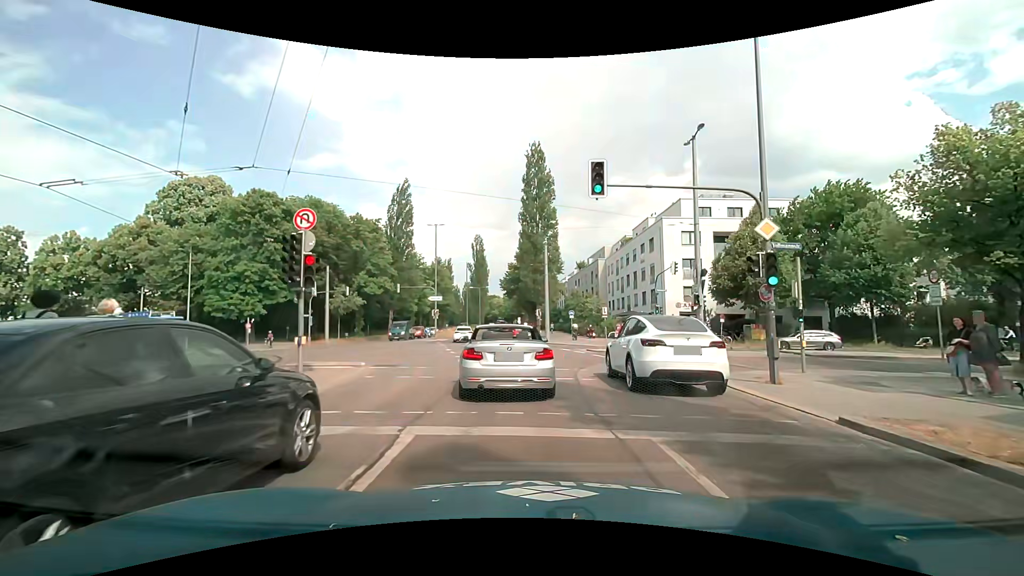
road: secondary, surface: asphalt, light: Day
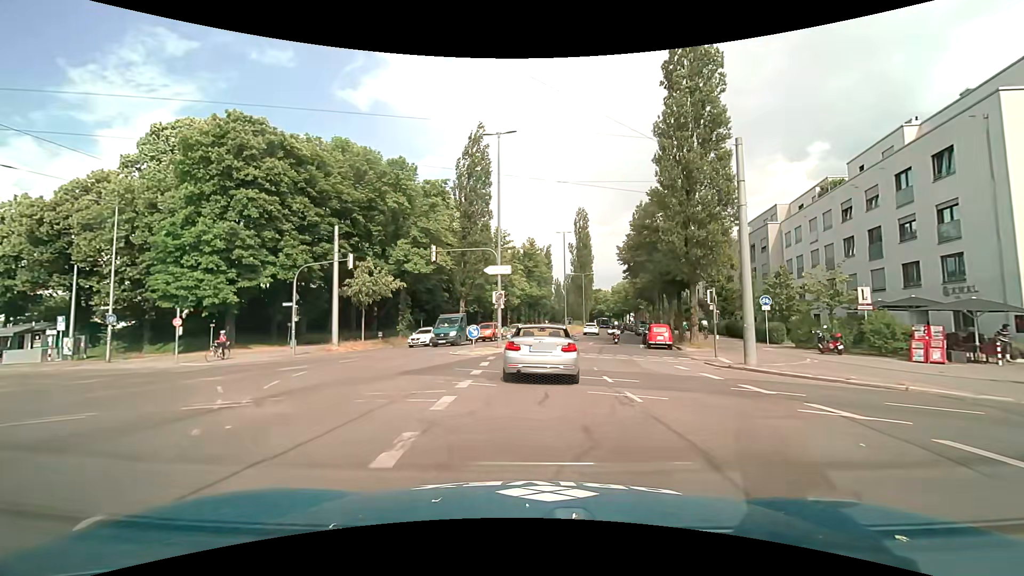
(-2.2, +26.1) m; -11°
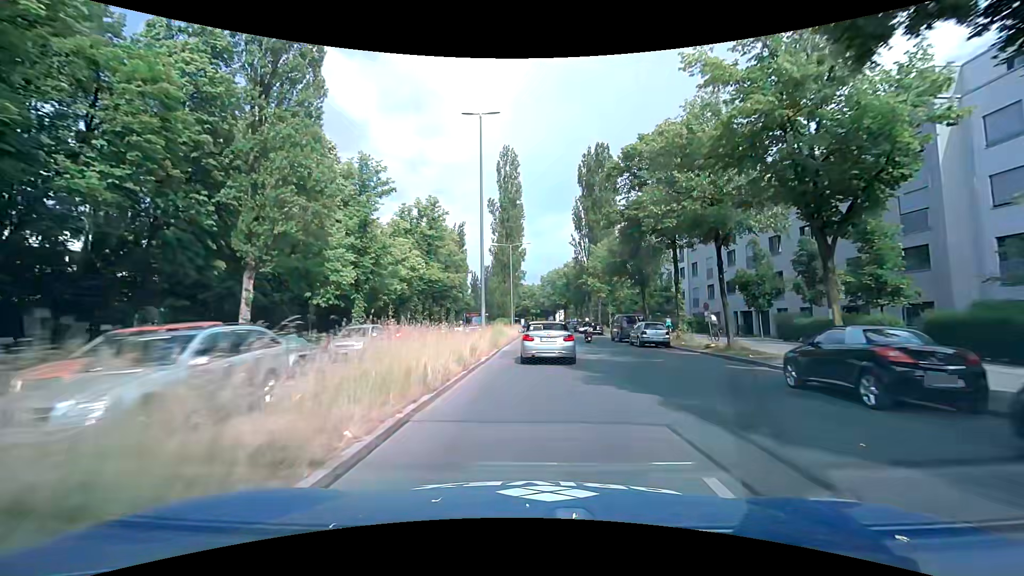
(+1.9, +35.0) m; +8°
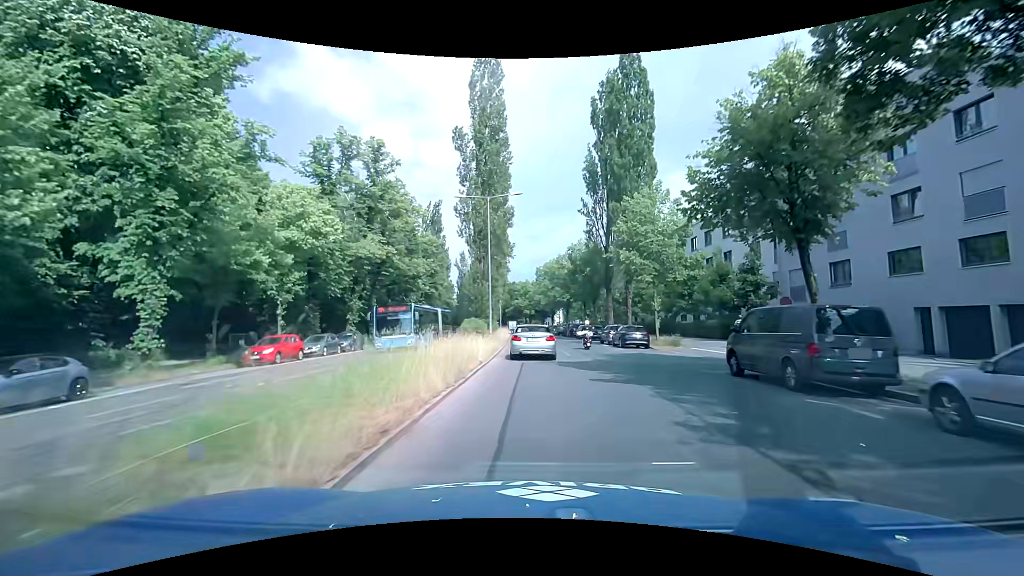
(+0.3, +23.6) m; +2°
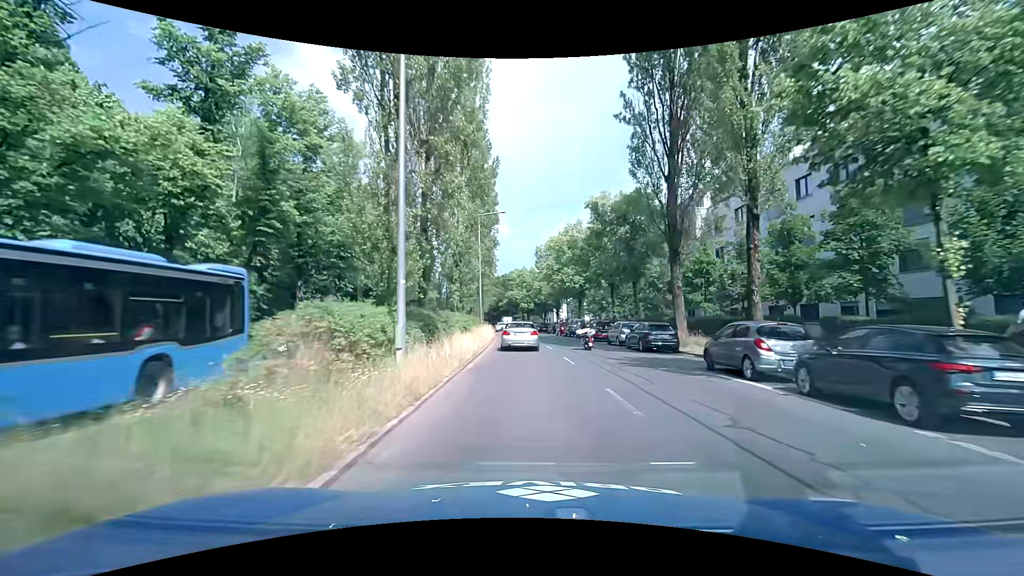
(-0.1, +23.6) m; -1°
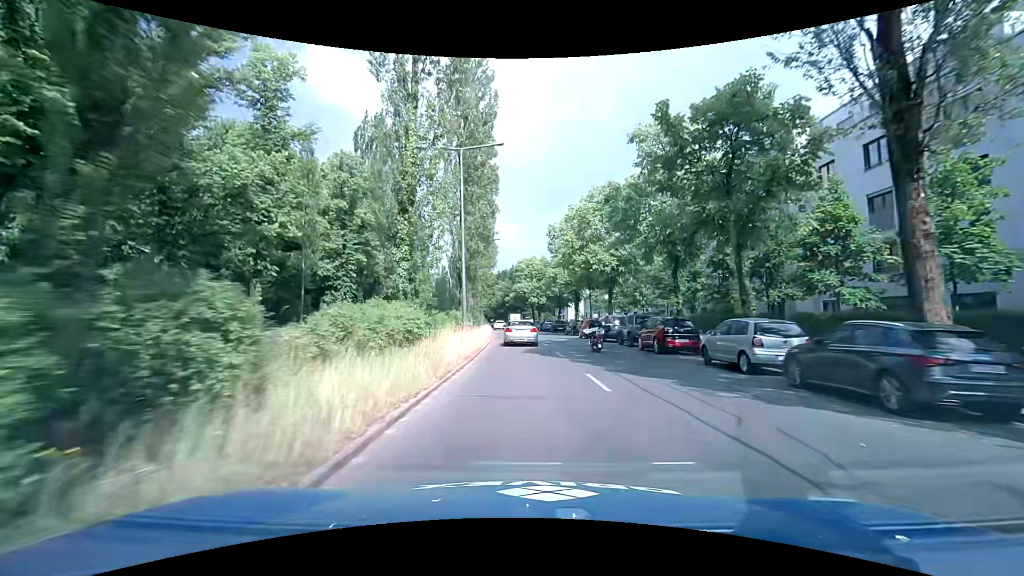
(-0.2, +15.8) m; -1°
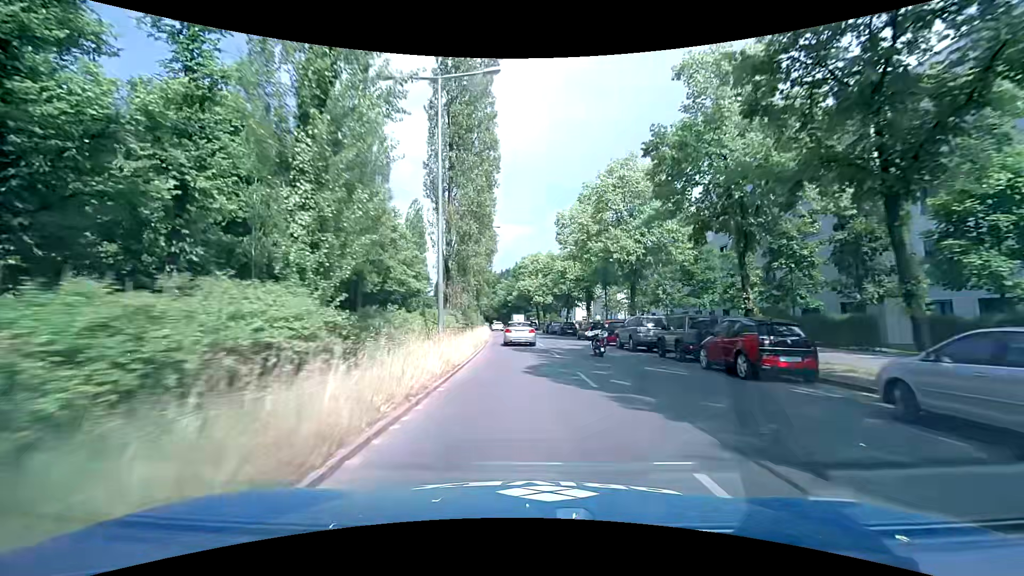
(-0.1, +7.9) m; -1°
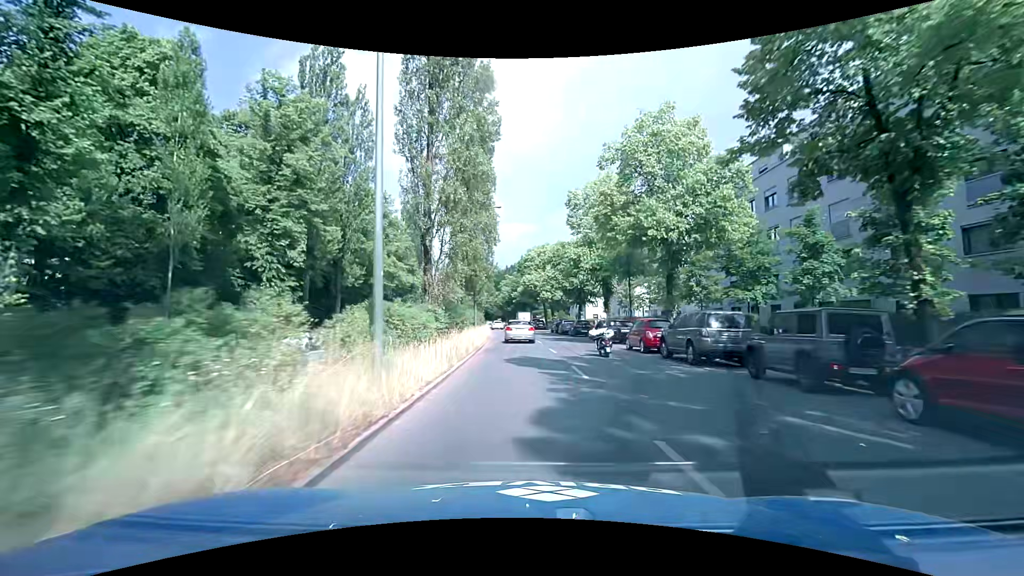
(0.0, +7.9) m; 0°
(0, +10) (0, +20) (-1, +30) (-1, +40) (-2, +50) (-2, +60) (-3, +70) (-4, +80) (-6, +90) (-7, +100) m
